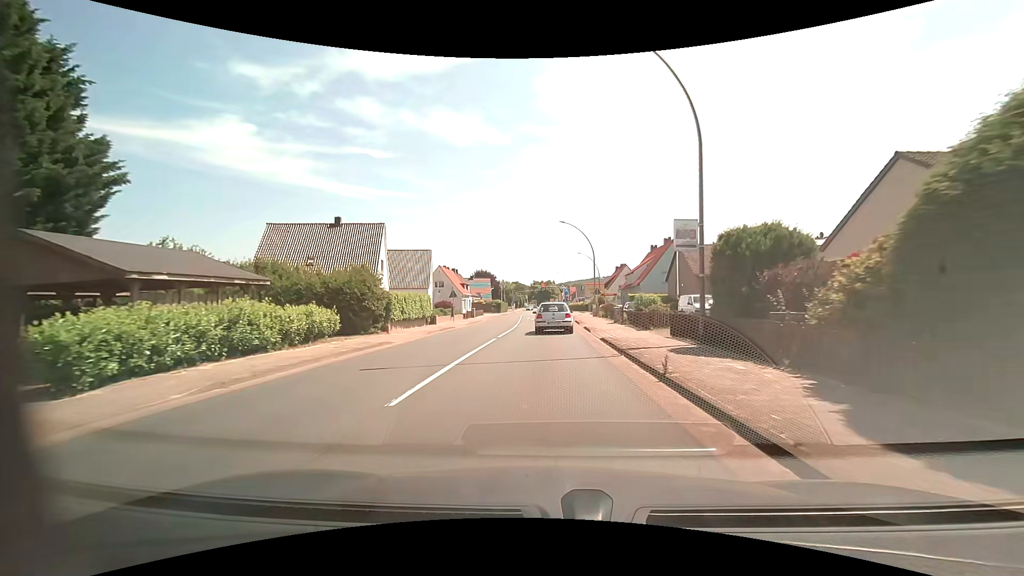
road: primary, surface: asphalt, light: Day
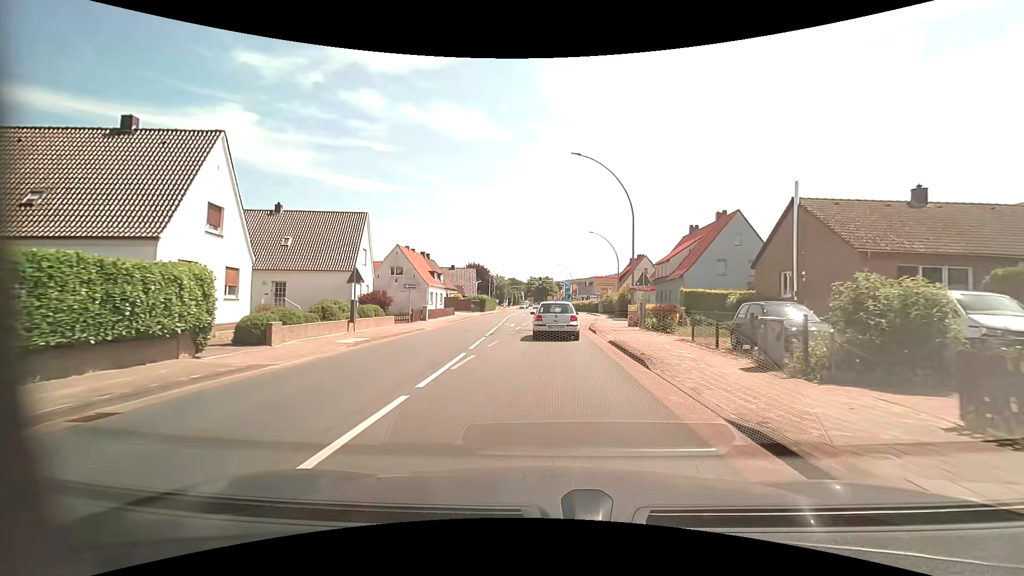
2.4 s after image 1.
(+0.1, +22.6) m; 0°
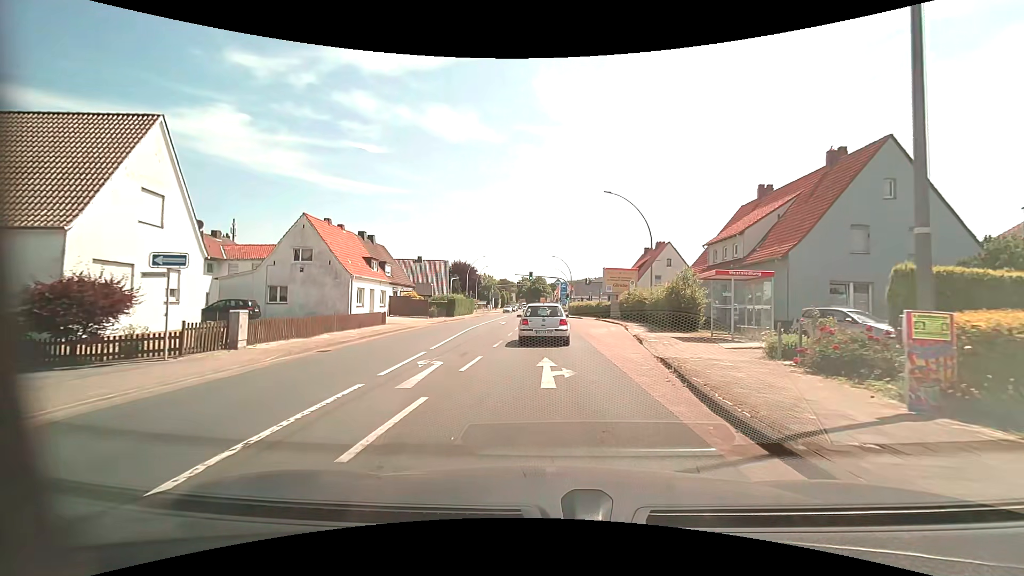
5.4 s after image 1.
(+0.3, +21.4) m; +1°
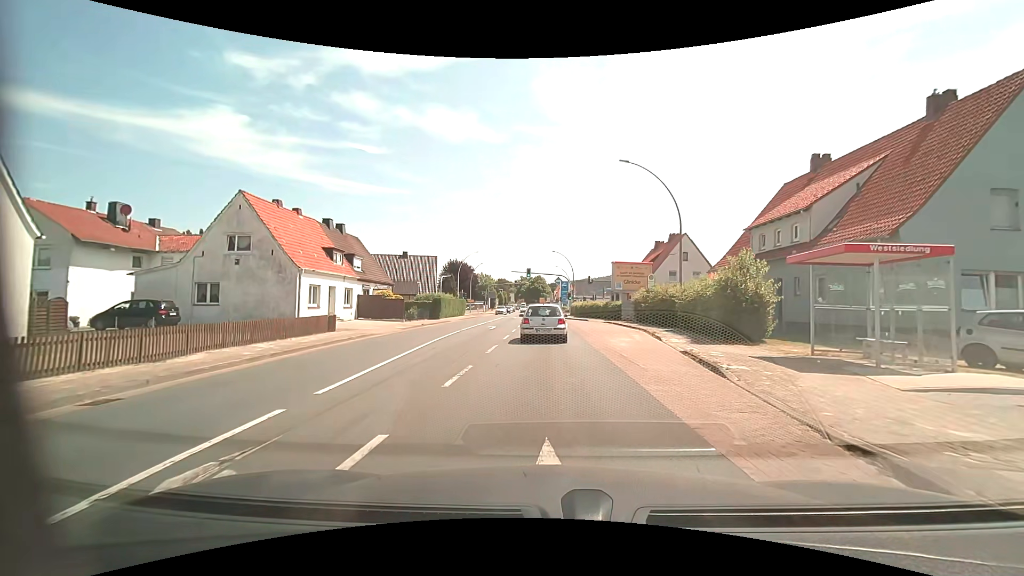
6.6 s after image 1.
(0.0, +8.0) m; 0°
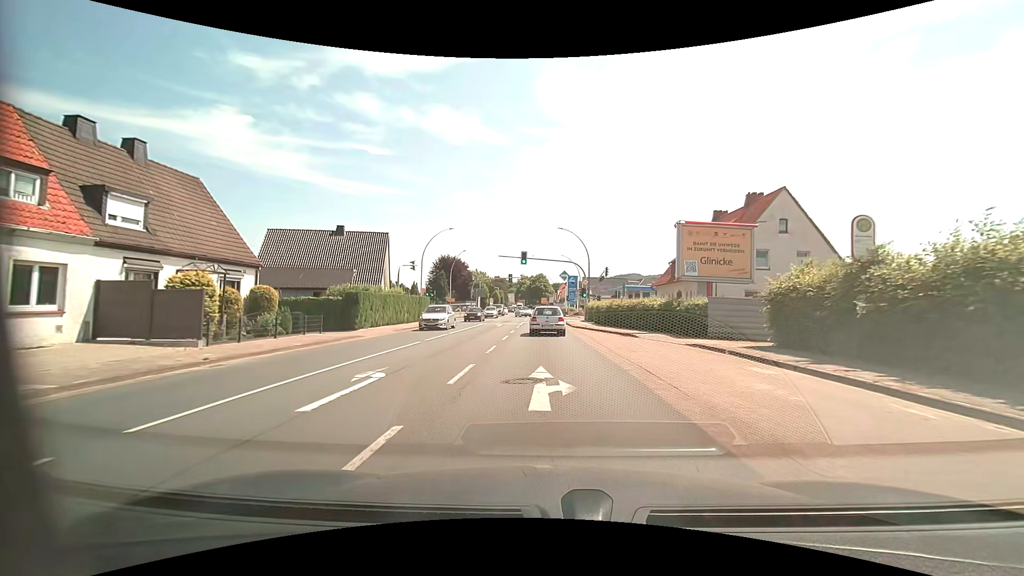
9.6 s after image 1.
(+0.1, +24.0) m; 0°
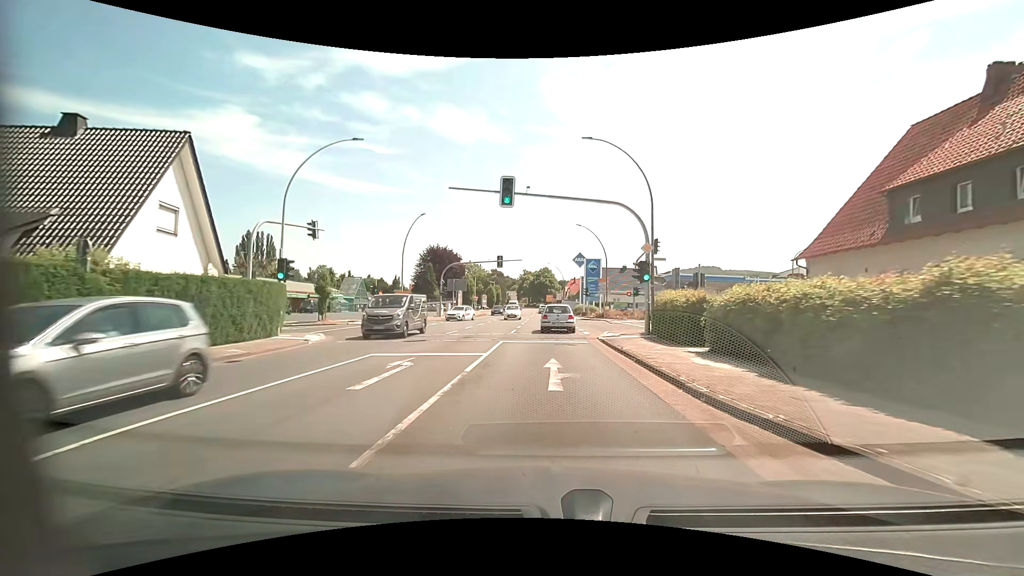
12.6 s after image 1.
(-0.2, +28.7) m; 0°
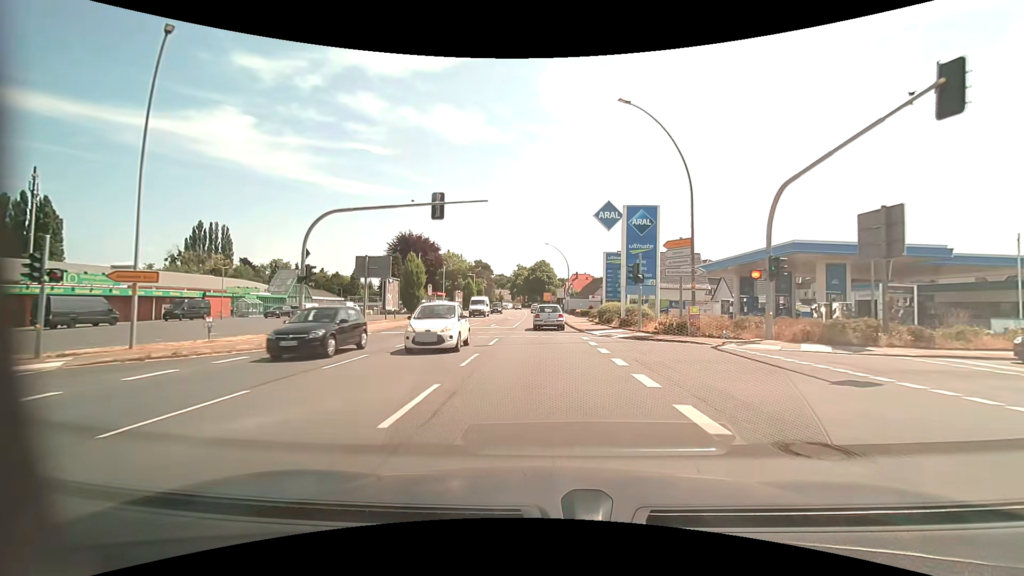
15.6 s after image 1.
(-0.2, +31.6) m; 0°
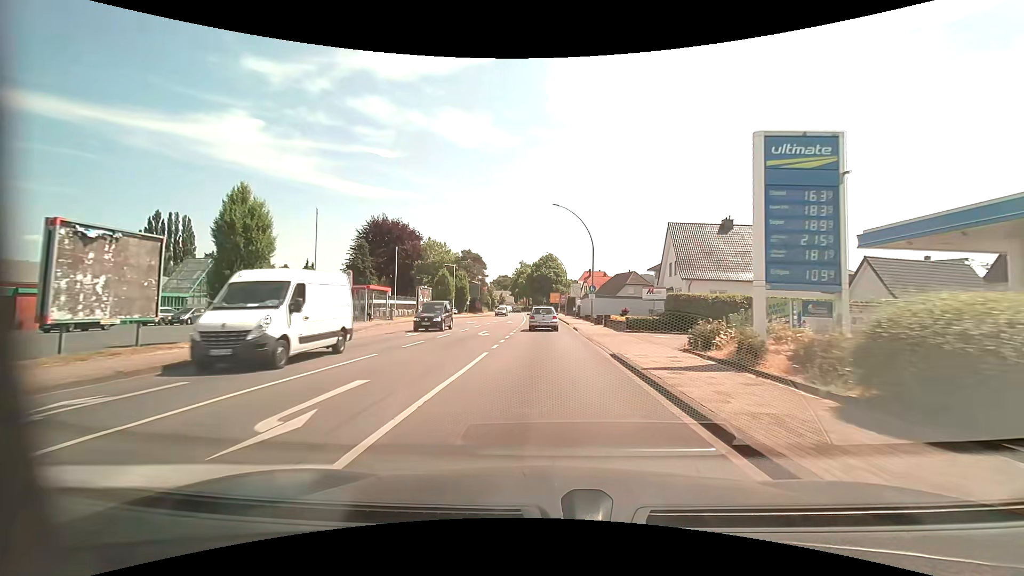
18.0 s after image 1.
(-0.1, +28.2) m; -1°
